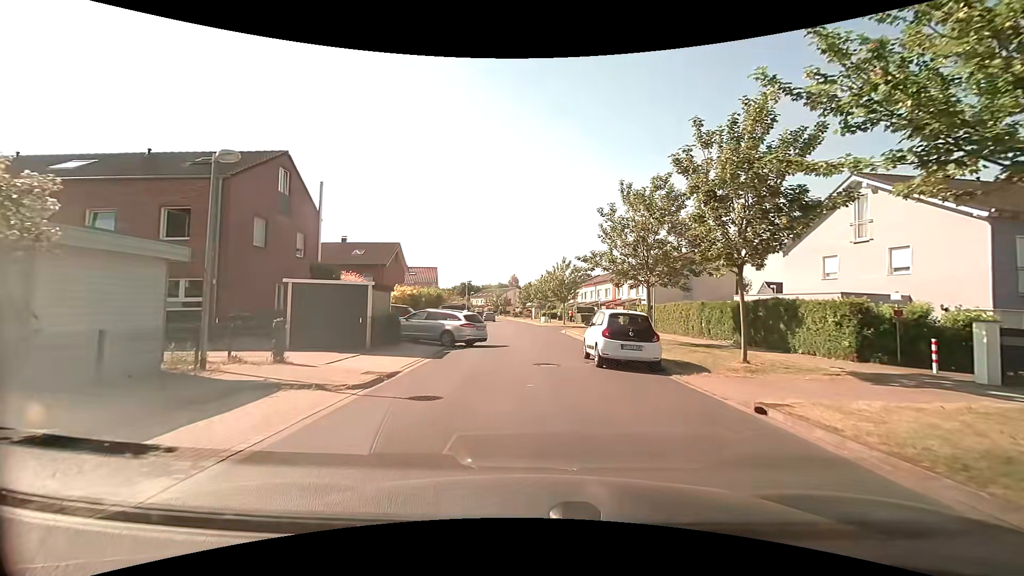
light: Day
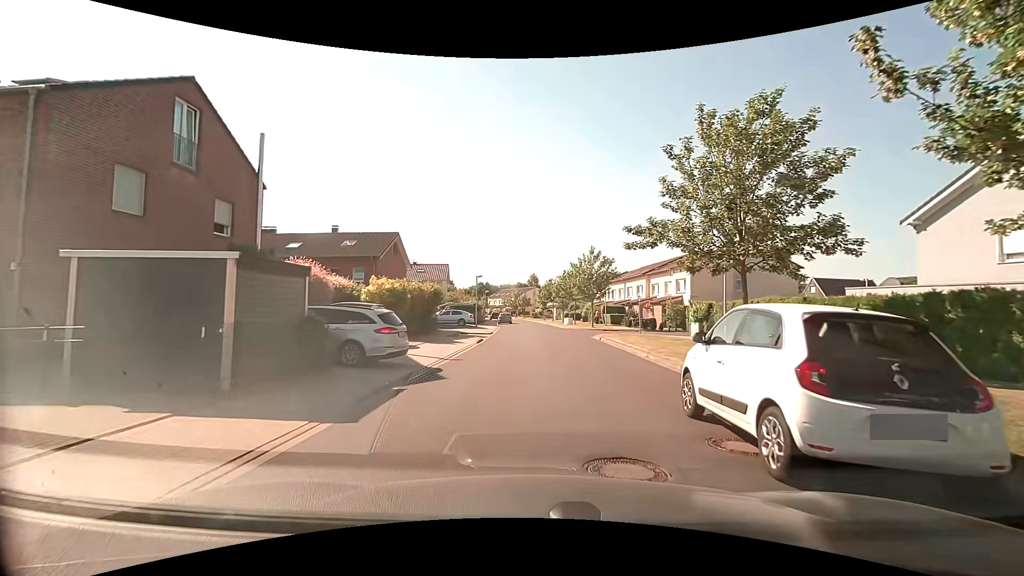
(-0.2, +8.7) m; -2°
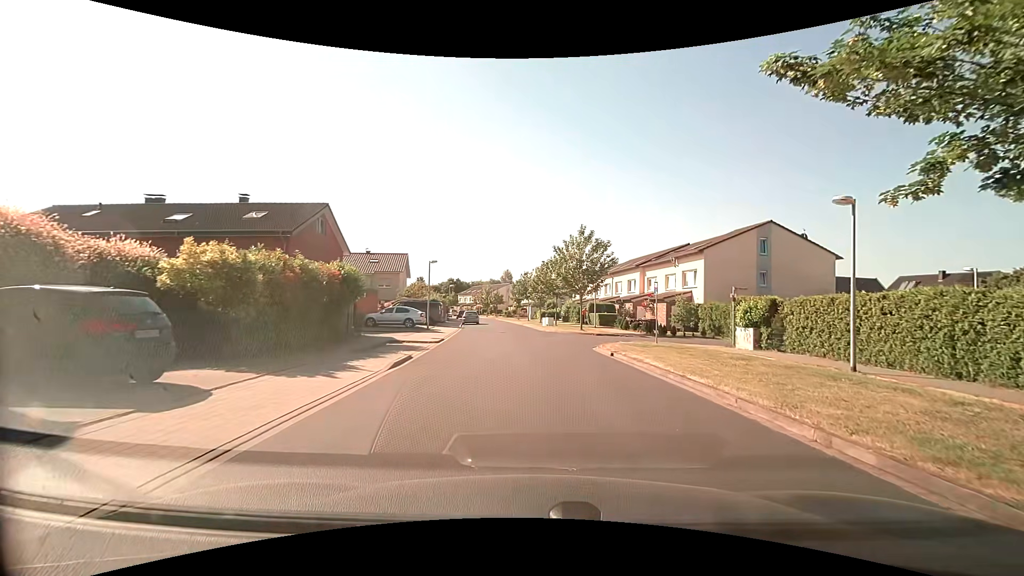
(0.0, +11.4) m; +3°
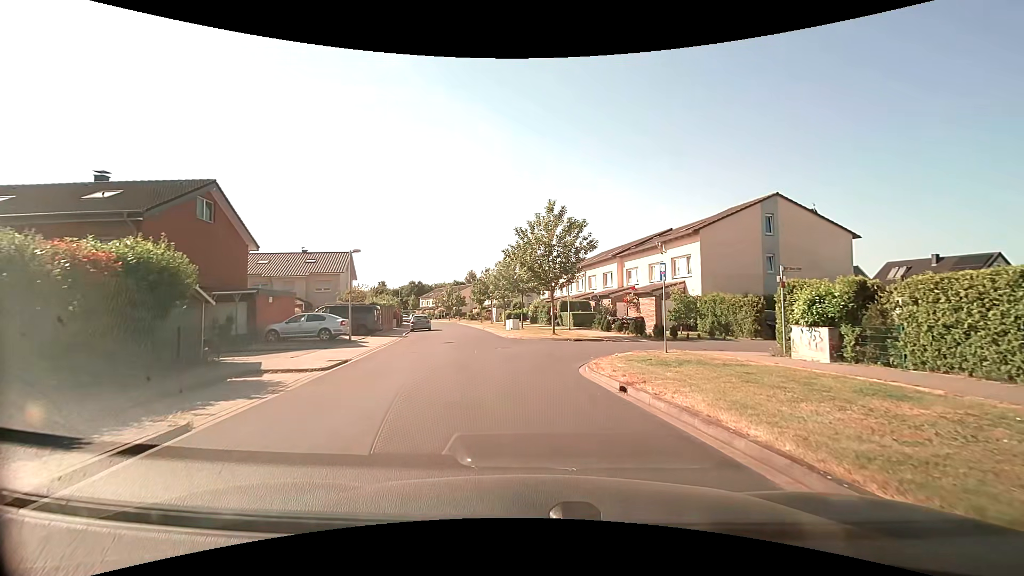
(+0.3, +8.3) m; +3°
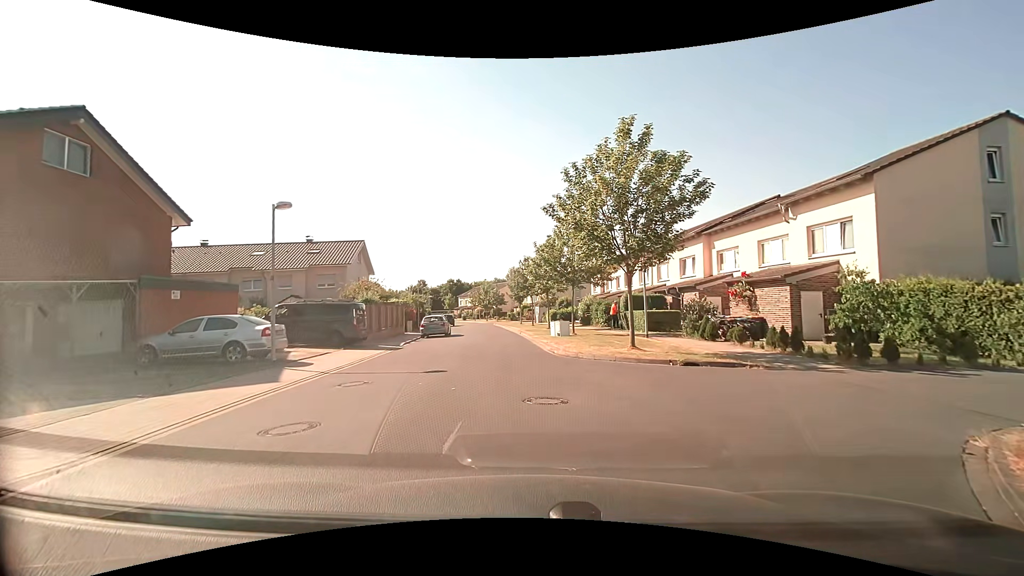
(-0.4, +11.6) m; -6°
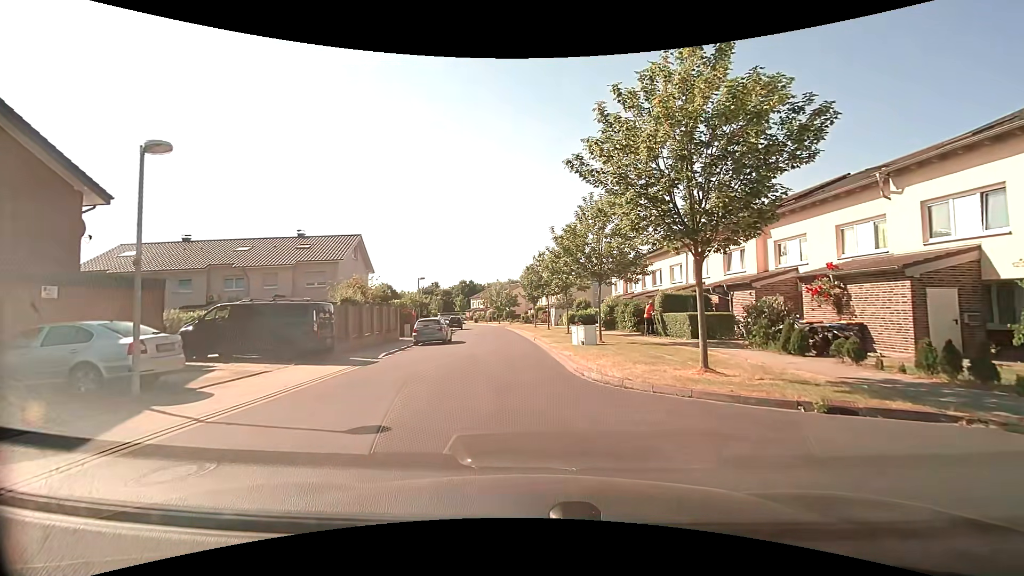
(+0.1, +5.6) m; 0°
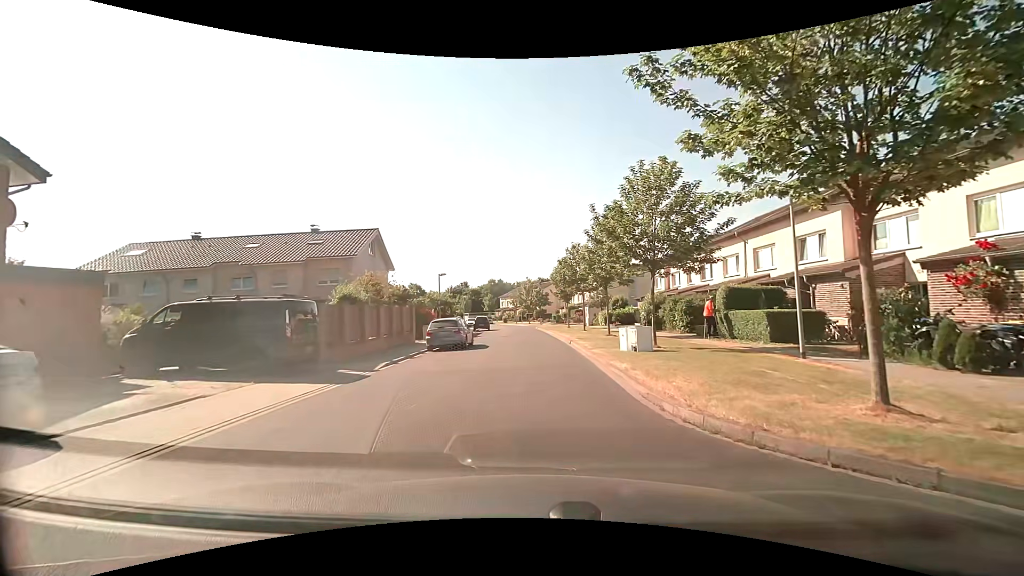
(-0.1, +4.4) m; -2°
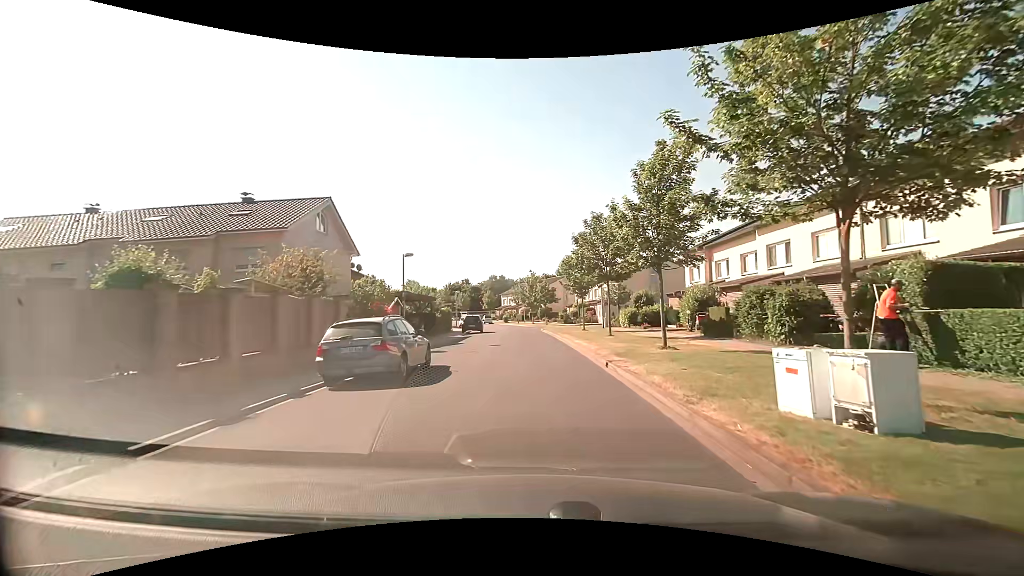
(-0.3, +11.4) m; -1°
(0, +10) (0, +20) (-1, +30) (-1, +40) (-2, +50) (-3, +60) (-5, +70) (-7, +79) (-11, +89) (-14, +98) m
